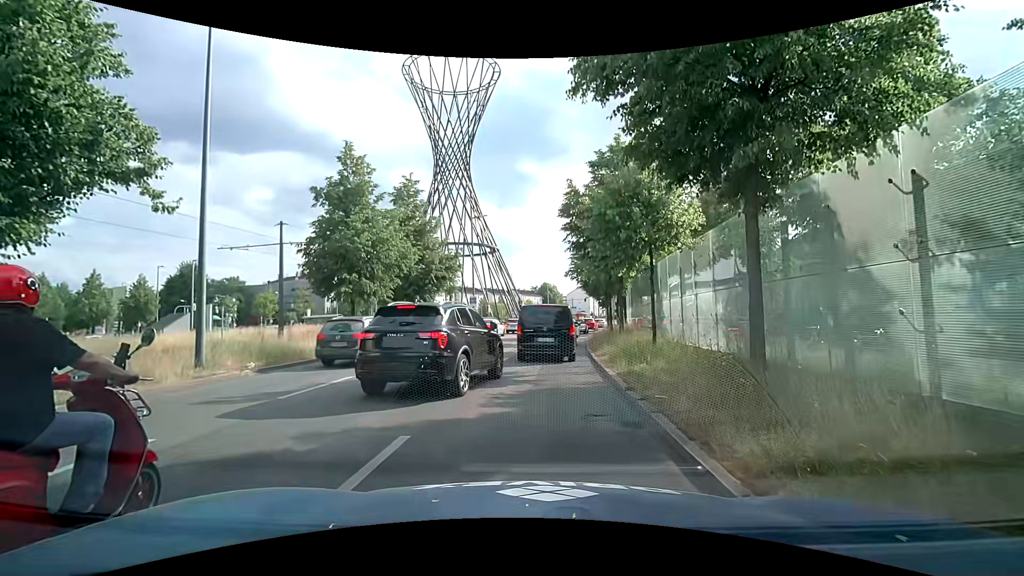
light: Day
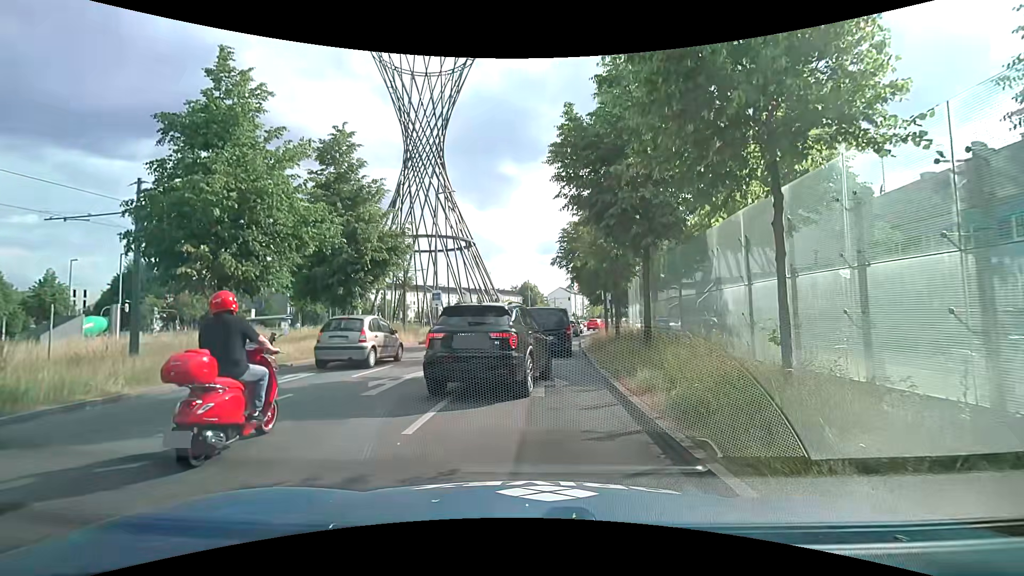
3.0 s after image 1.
(+0.2, +8.6) m; +1°
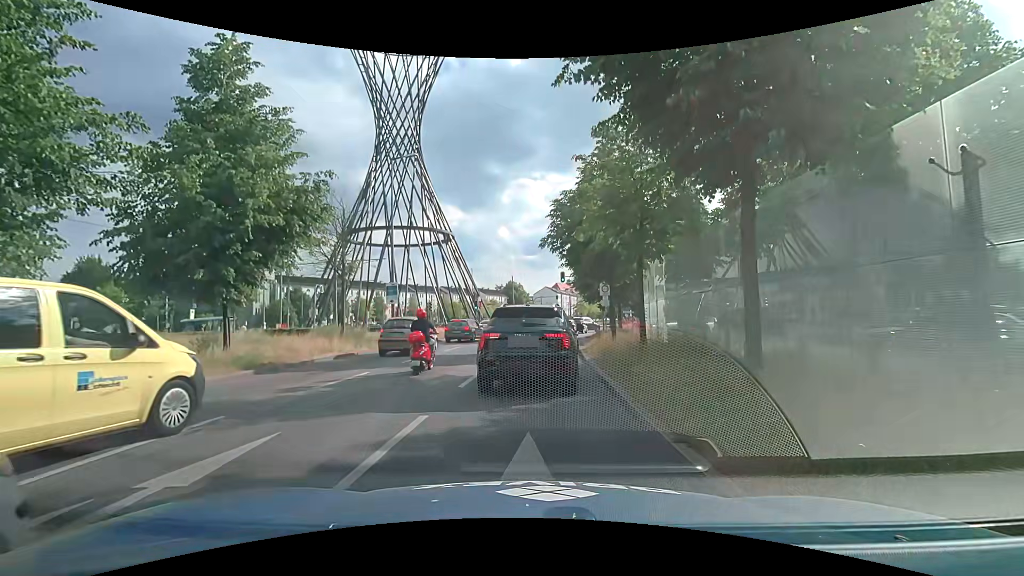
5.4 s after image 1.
(+0.3, +7.8) m; +2°
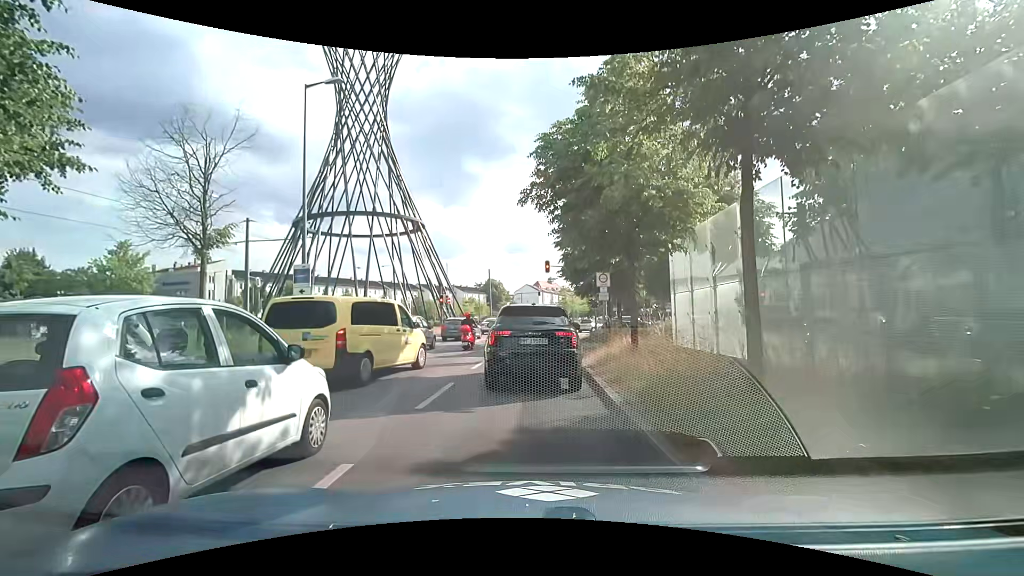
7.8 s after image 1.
(+0.3, +8.4) m; +2°
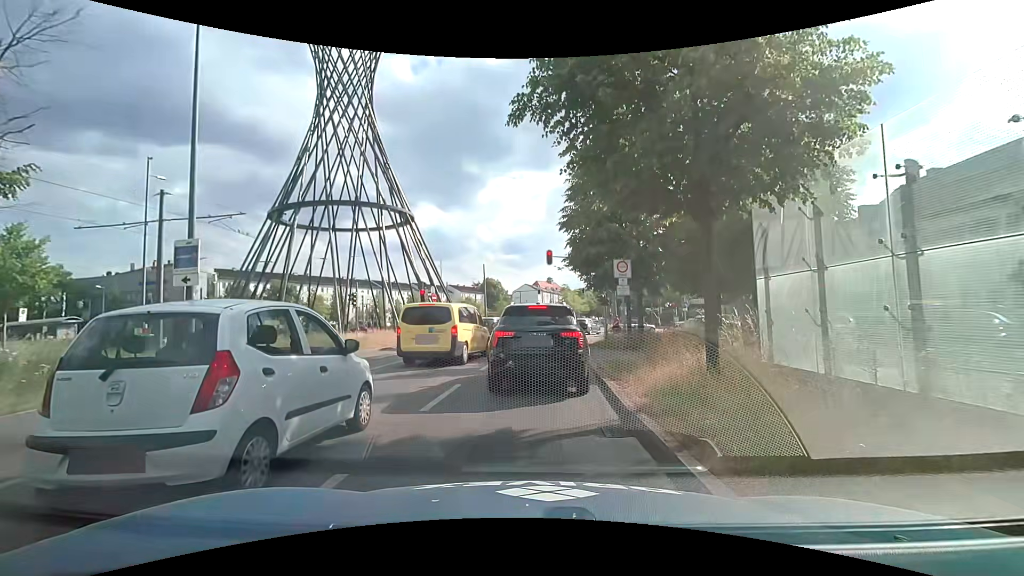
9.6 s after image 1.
(+0.2, +6.2) m; 0°
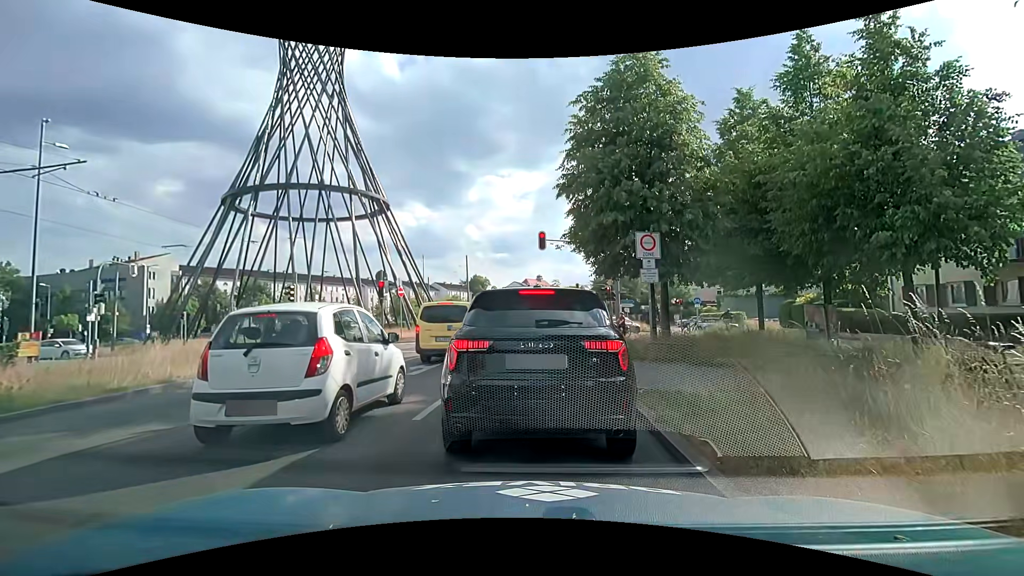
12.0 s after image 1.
(+0.2, +6.4) m; +2°
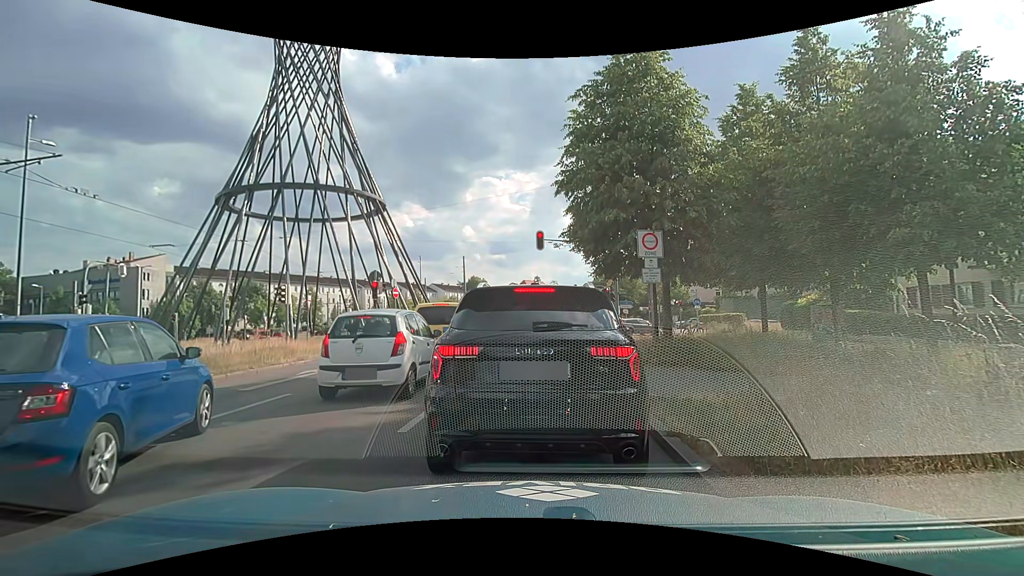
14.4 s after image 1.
(0.0, +0.6) m; 0°
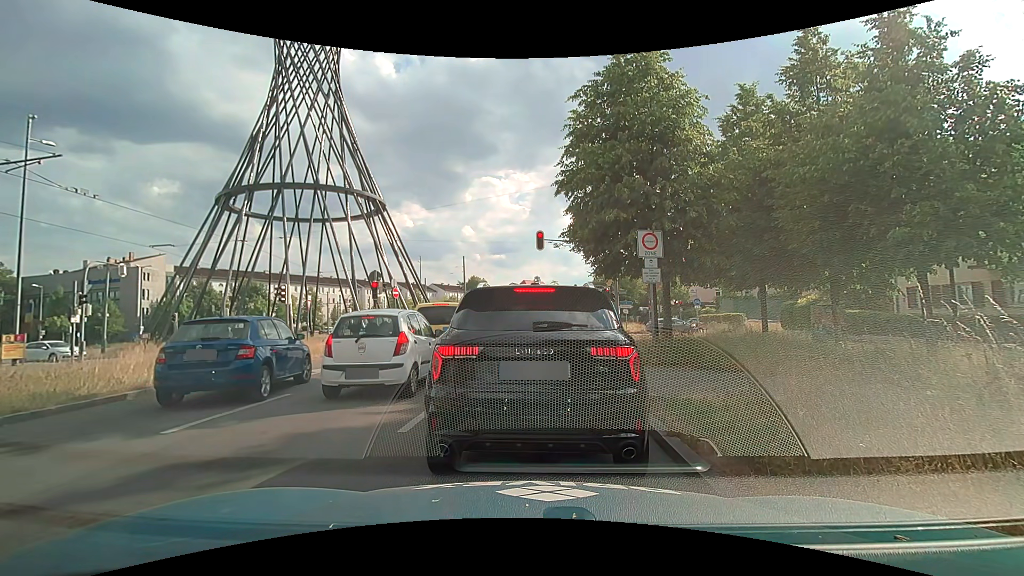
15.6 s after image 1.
(0.0, 0.0) m; 0°
